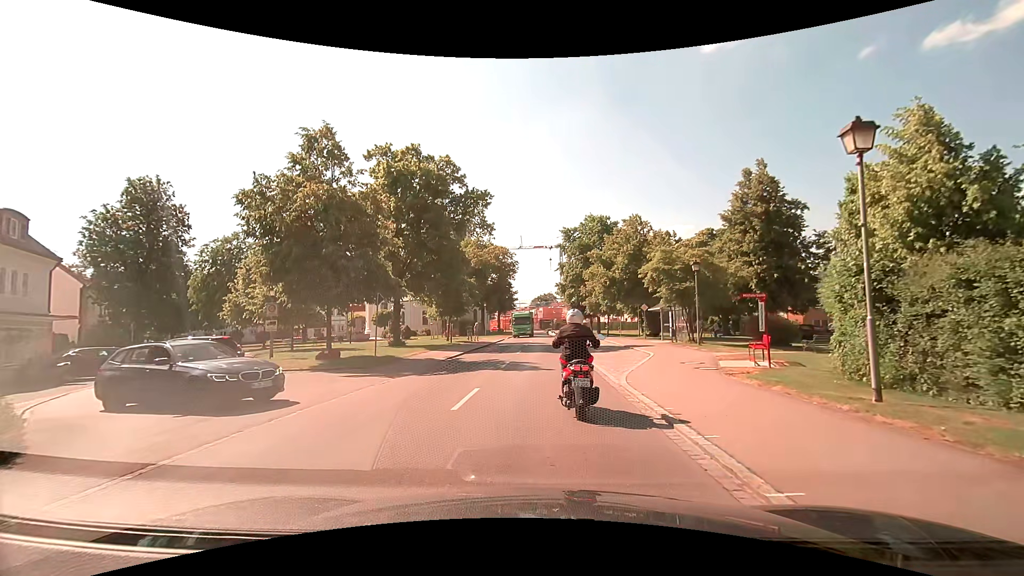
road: tertiary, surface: asphalt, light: Day
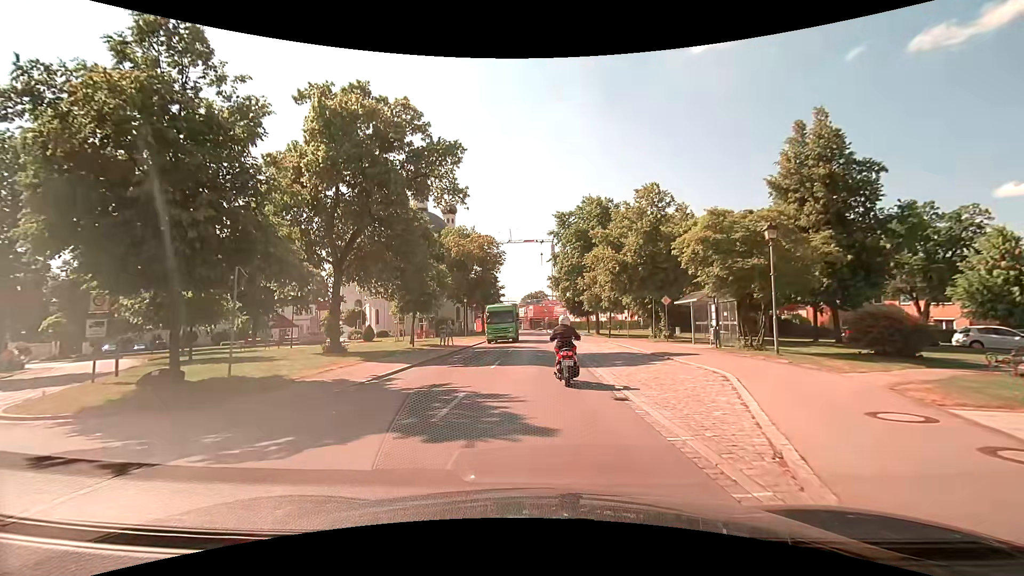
(0.0, +10.3) m; 0°
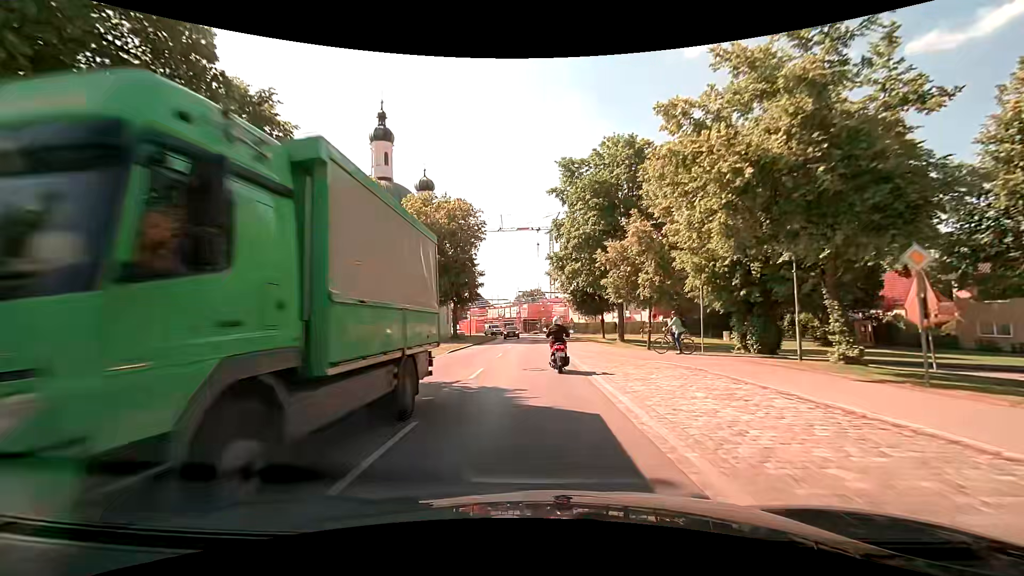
(+0.3, +21.5) m; +1°
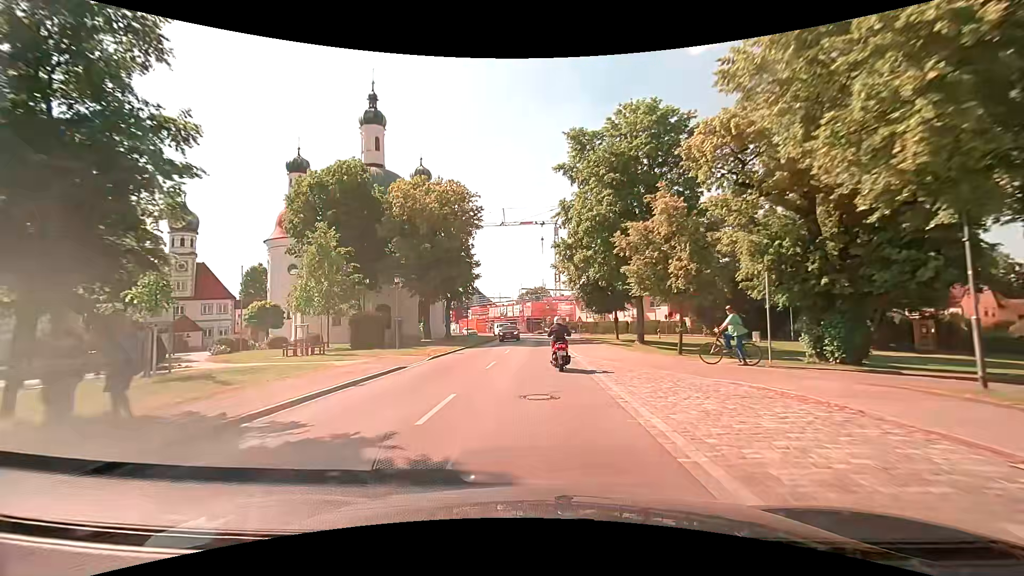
(-0.1, +6.2) m; -1°
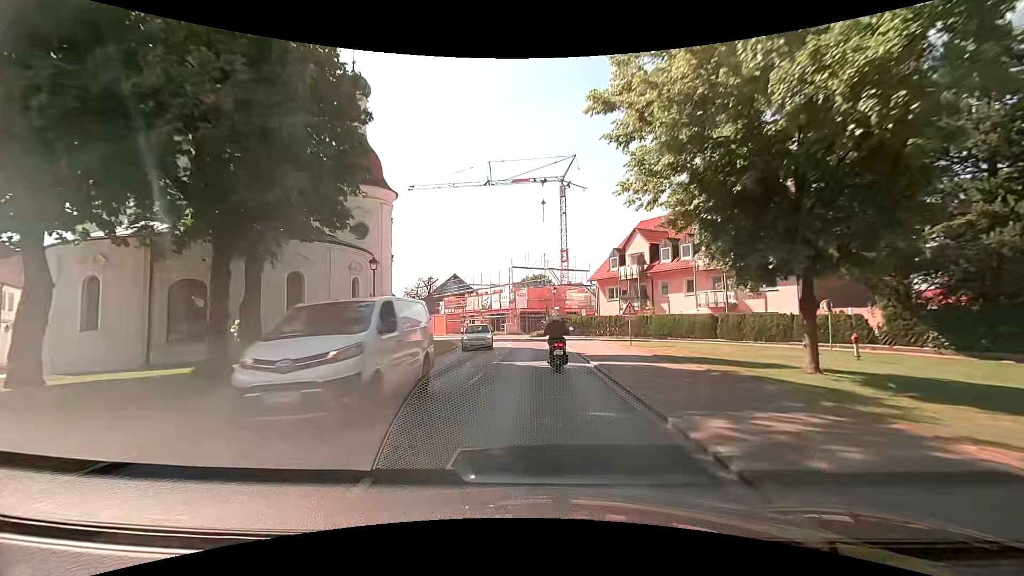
(+0.1, +32.3) m; +1°
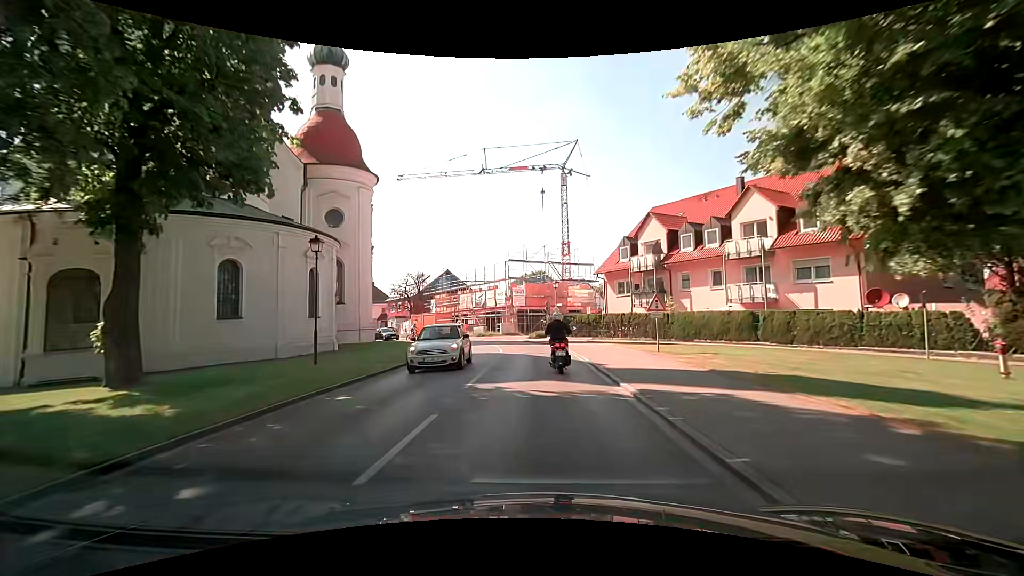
(0.0, +6.2) m; 0°
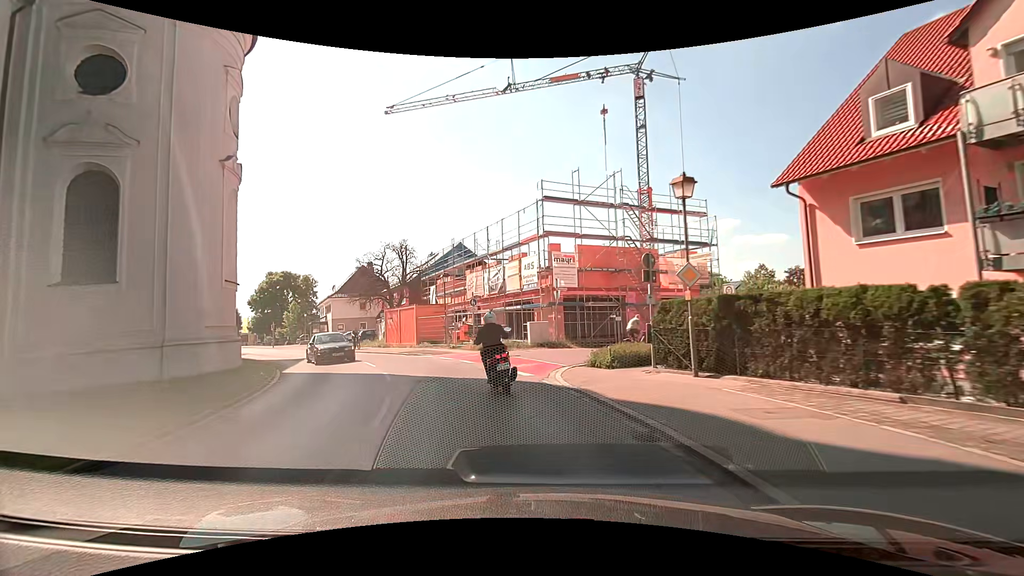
(-0.4, +27.9) m; -6°
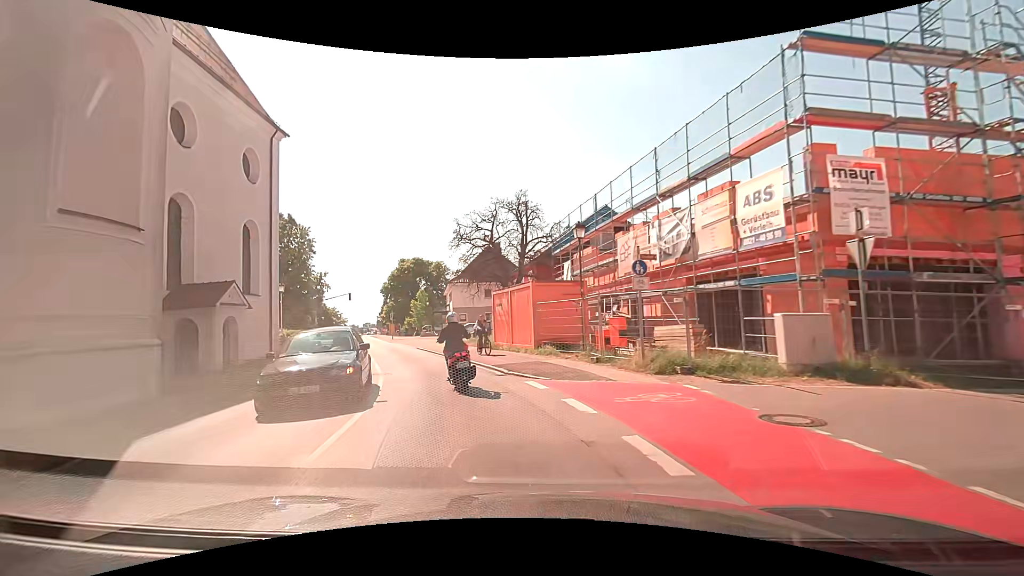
(-1.9, +14.4) m; -16°
(-1, +10) (-4, +19) (-8, +29) (-11, +38) (-15, +47) (-19, +57) (-22, +66) (-26, +75) (-30, +85) (-33, +94) m
